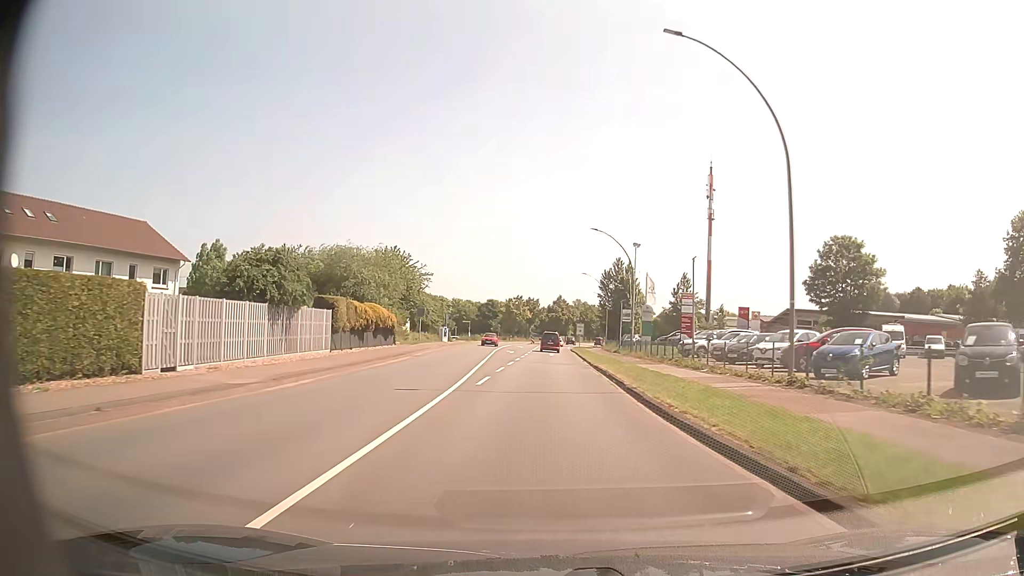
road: primary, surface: asphalt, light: Day
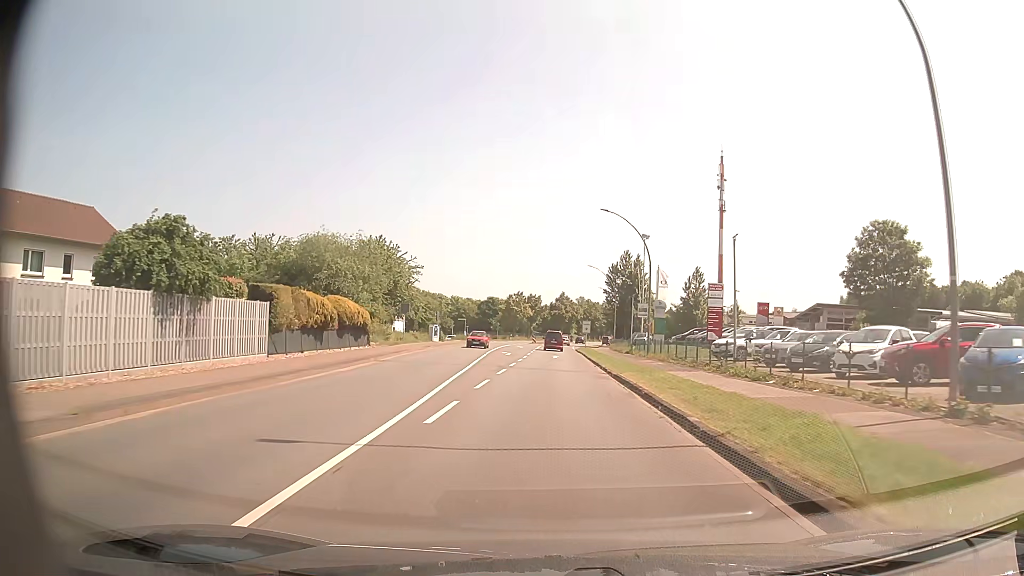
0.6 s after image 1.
(0.0, +7.9) m; 0°
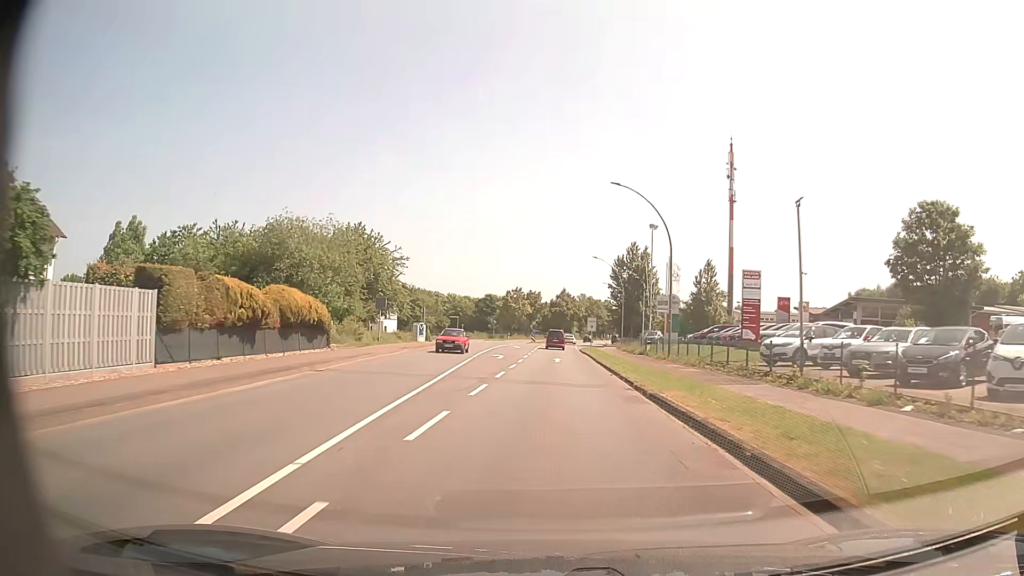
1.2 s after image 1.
(0.0, +7.9) m; 0°
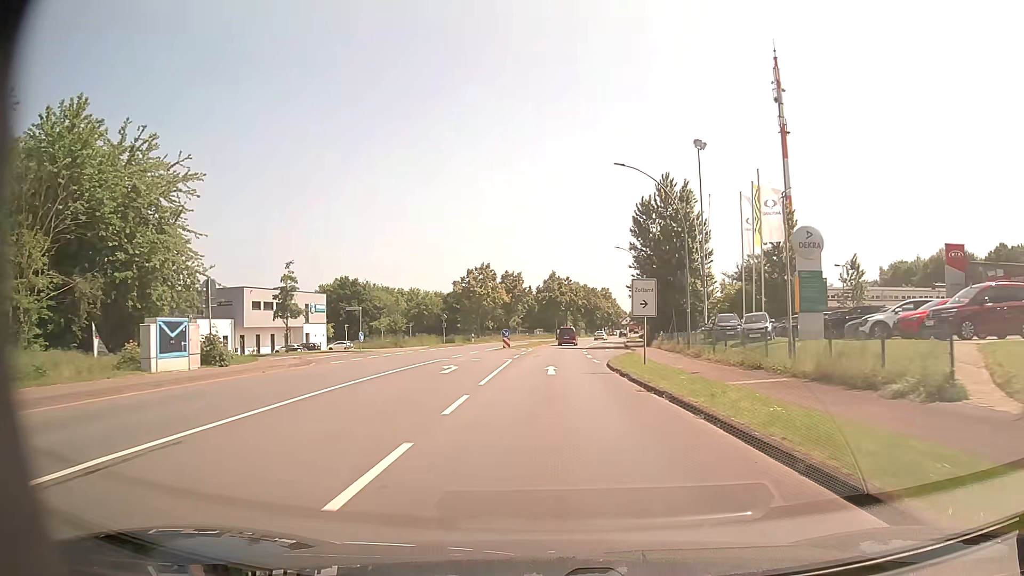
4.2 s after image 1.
(+0.2, +39.2) m; +1°
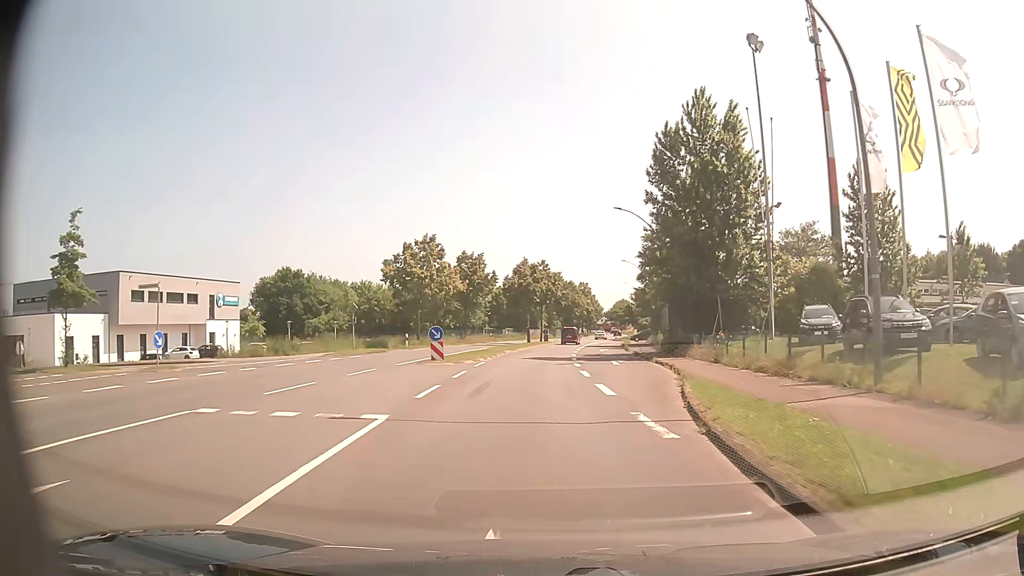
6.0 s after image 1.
(+0.3, +21.9) m; +2°
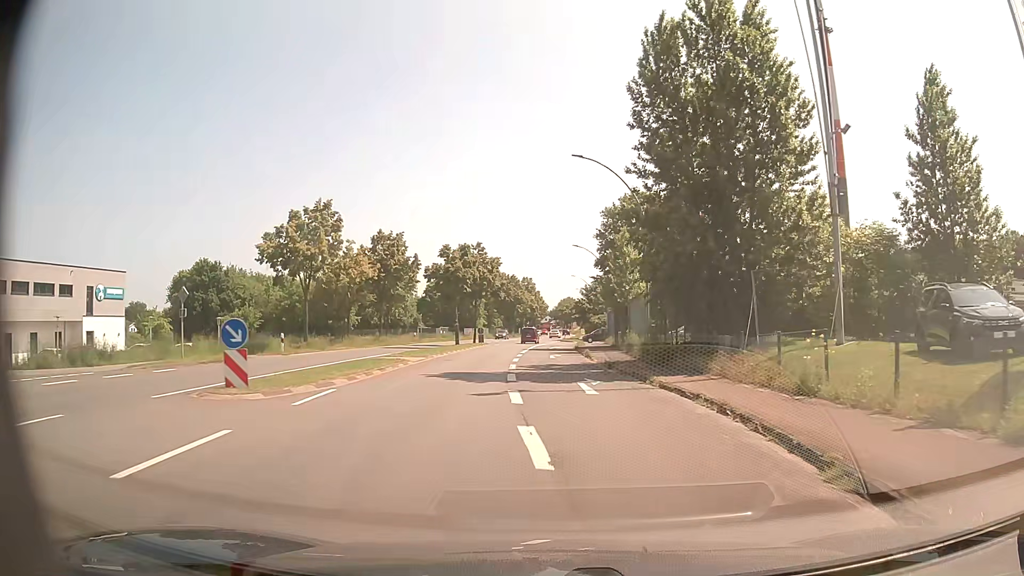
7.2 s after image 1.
(+0.6, +14.1) m; +5°
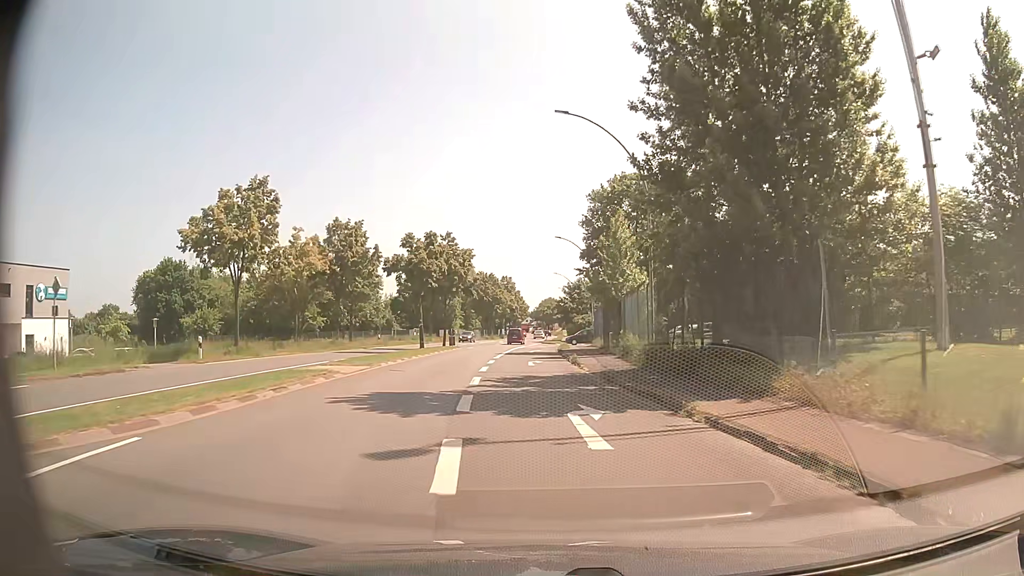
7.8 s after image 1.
(+0.1, +7.0) m; +2°
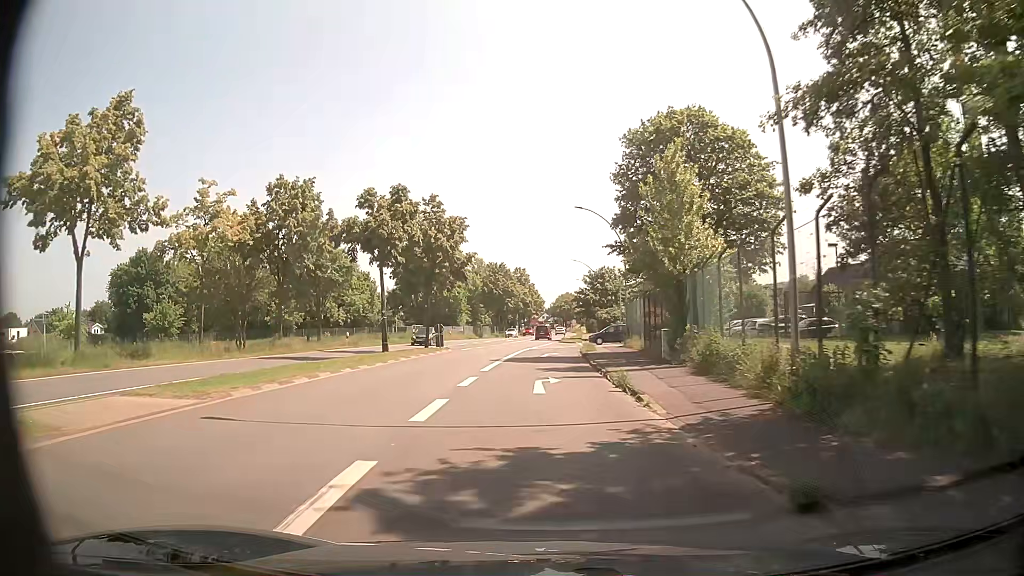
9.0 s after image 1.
(-0.2, +13.7) m; -2°
(0, +10) (0, +20) (0, +30) (0, +40) (+3, +50) (+11, +54) (+21, +55) (+31, +55) (+41, +56) (+51, +56) m
